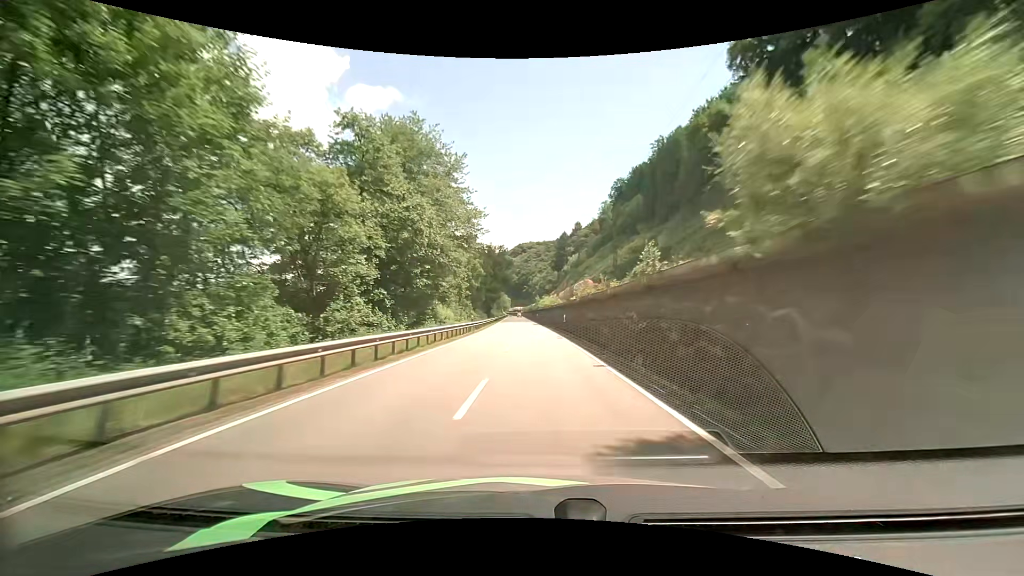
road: primary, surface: asphalt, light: Day
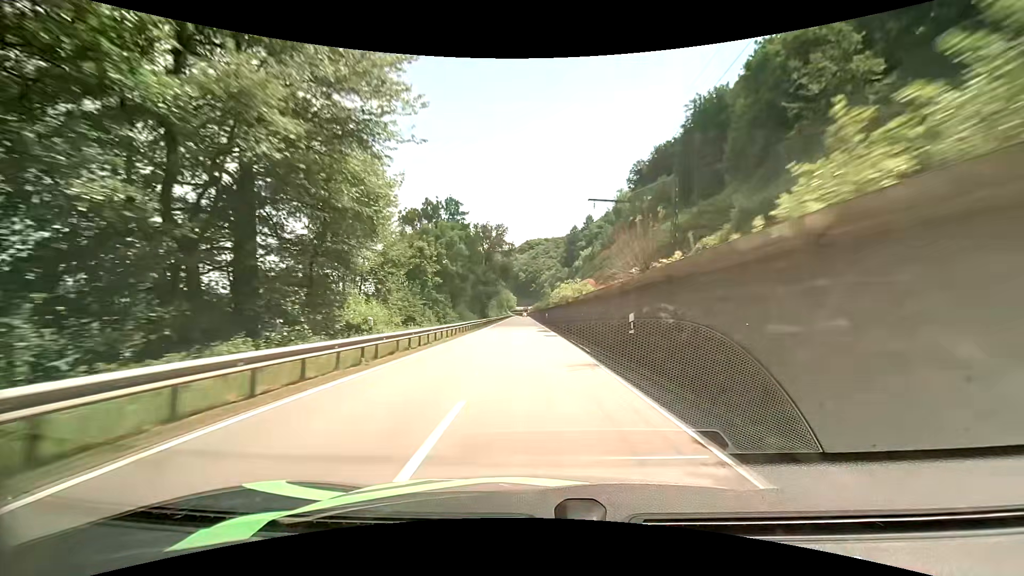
(-0.2, +26.8) m; -1°
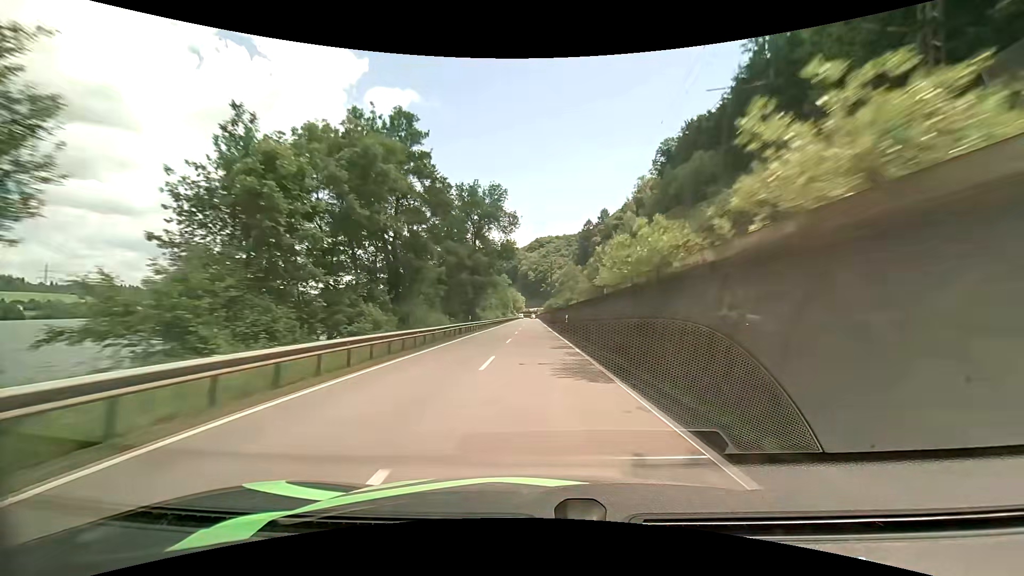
(-0.4, +27.2) m; -1°
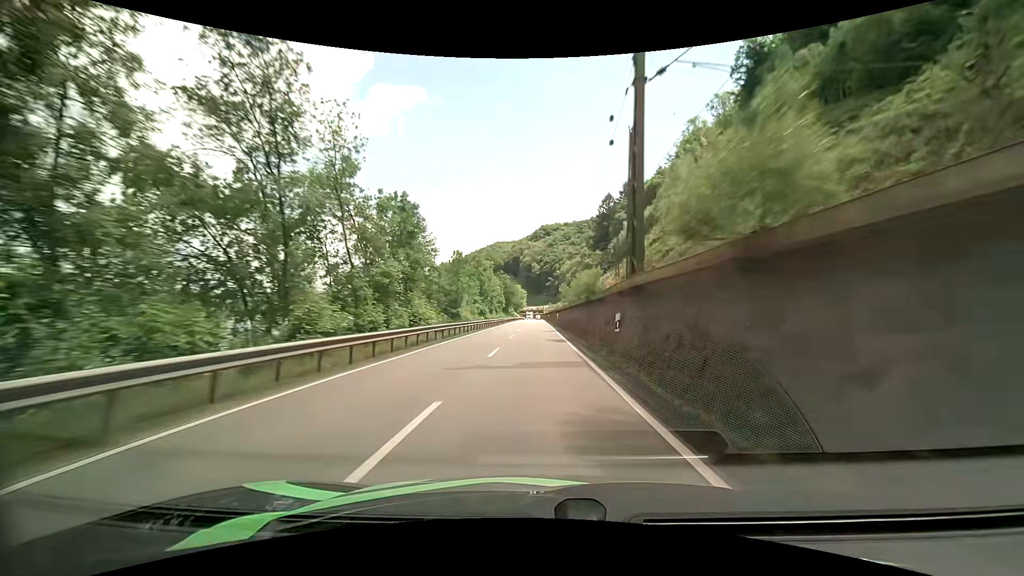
(-0.3, +68.3) m; -1°
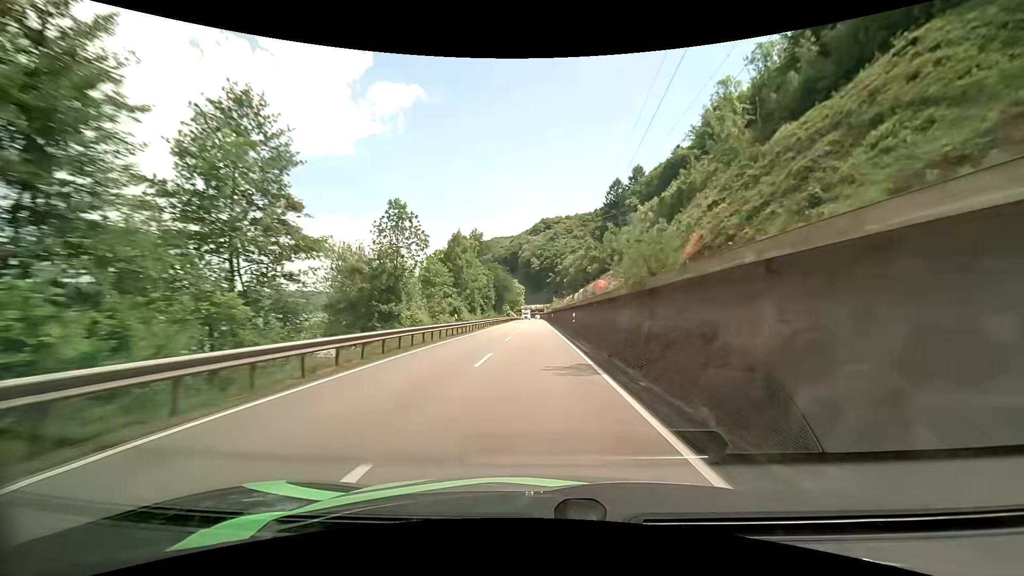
(0.0, +26.8) m; 0°
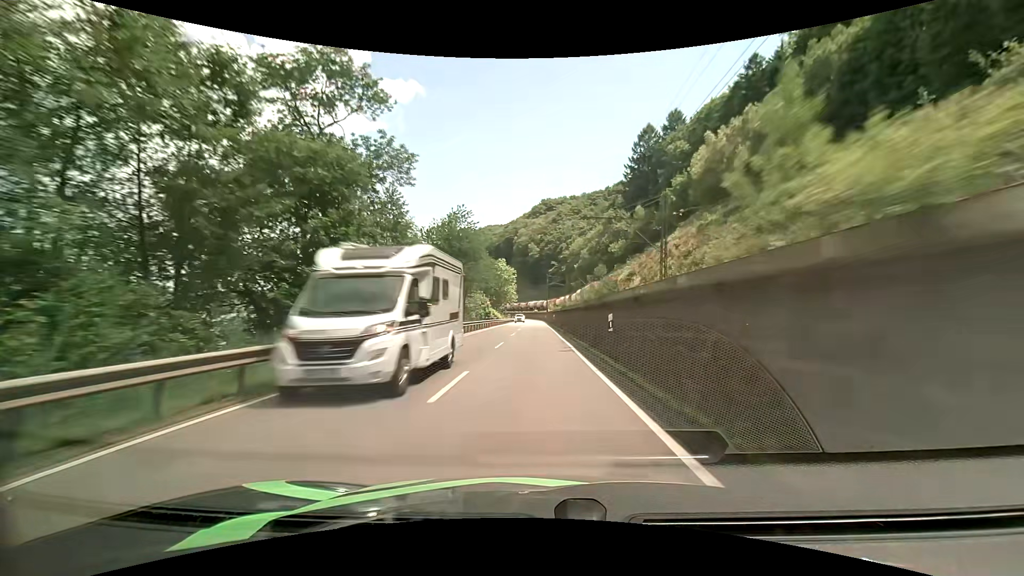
(+0.1, +64.3) m; 0°
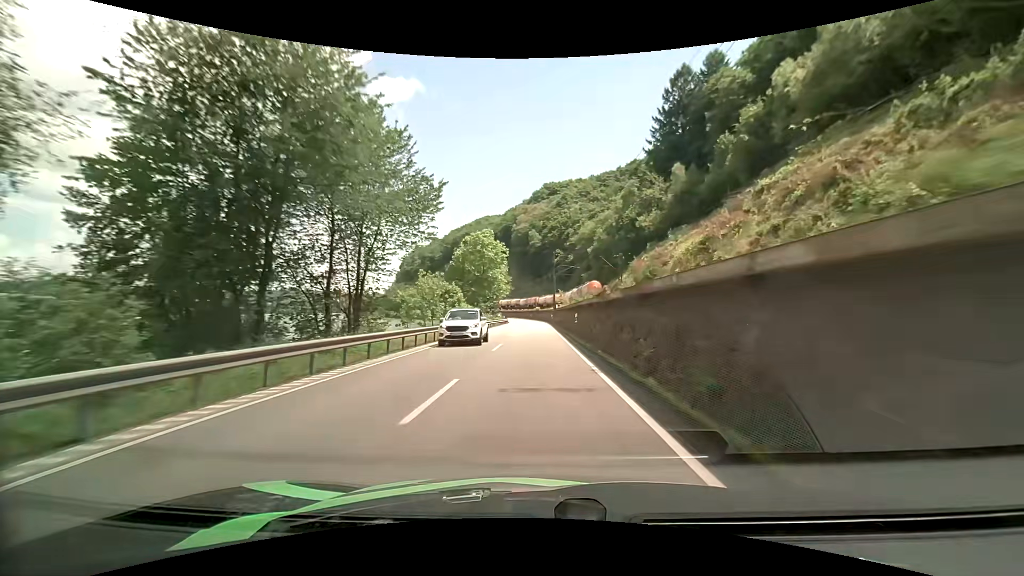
(-0.2, +37.3) m; 0°
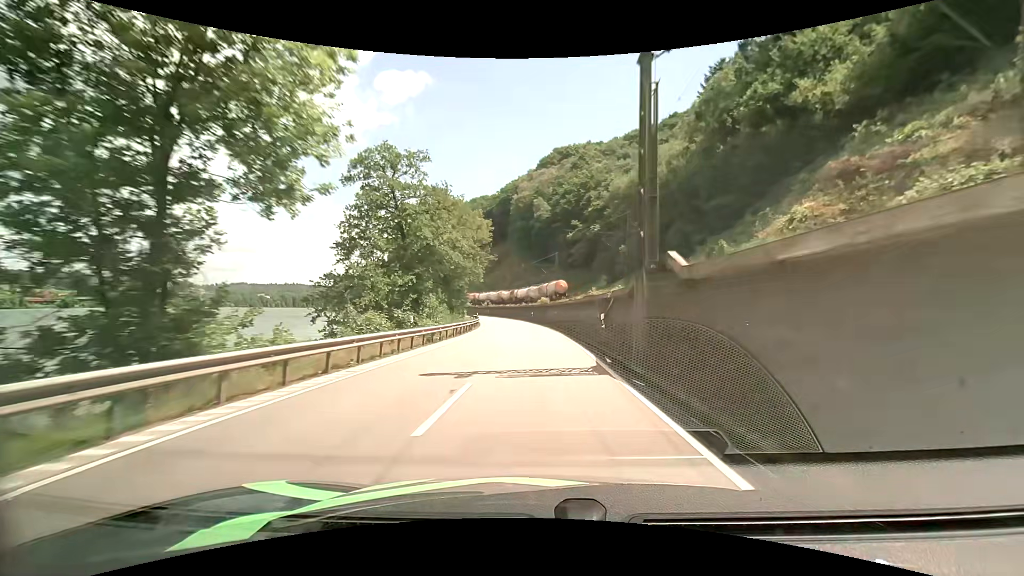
(-0.2, +60.1) m; 0°
(0, +10) (0, +20) (0, +30) (-1, +40) (-1, +50) (-2, +60) (-3, +70) (-5, +80) (-7, +90) (-9, +99) m
